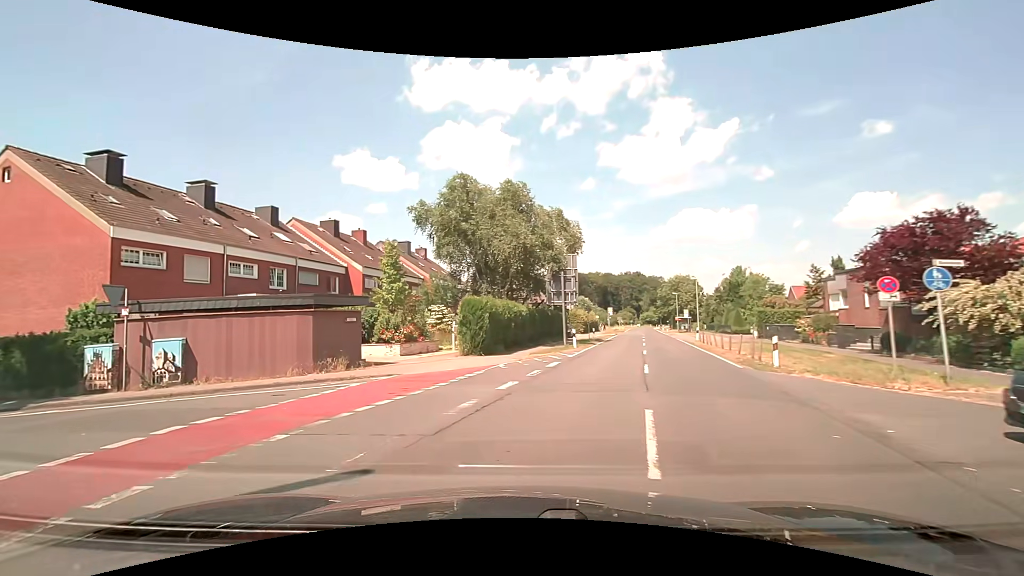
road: secondary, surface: asphalt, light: Day
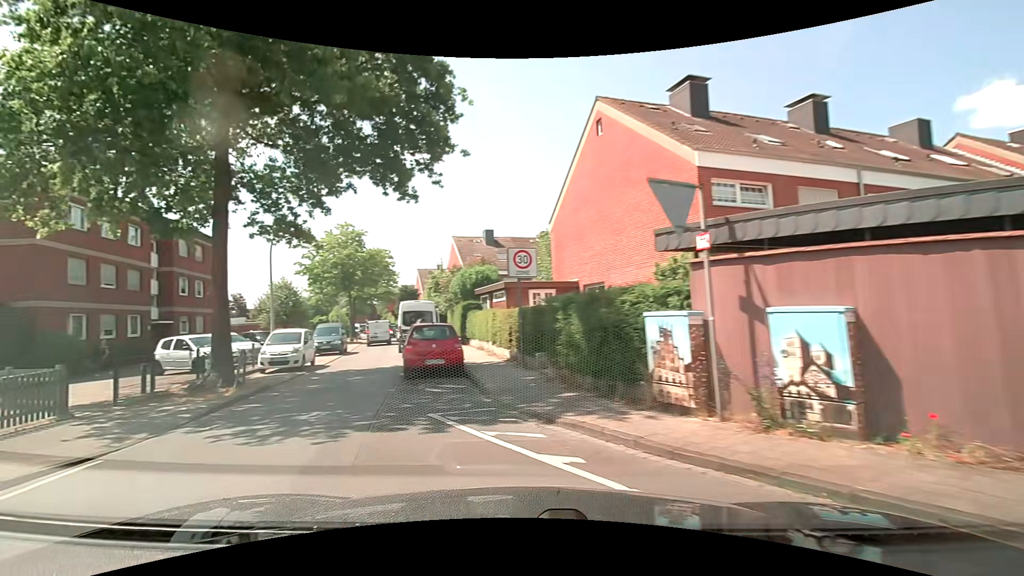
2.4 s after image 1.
(-5.5, +10.1) m; -63°
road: residential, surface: paved
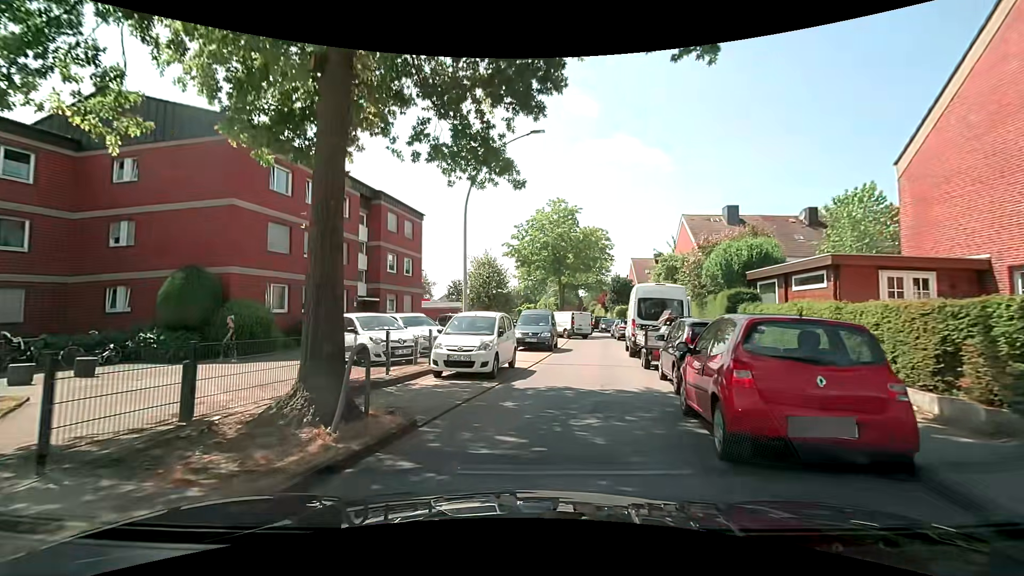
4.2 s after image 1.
(-2.4, +8.0) m; -24°
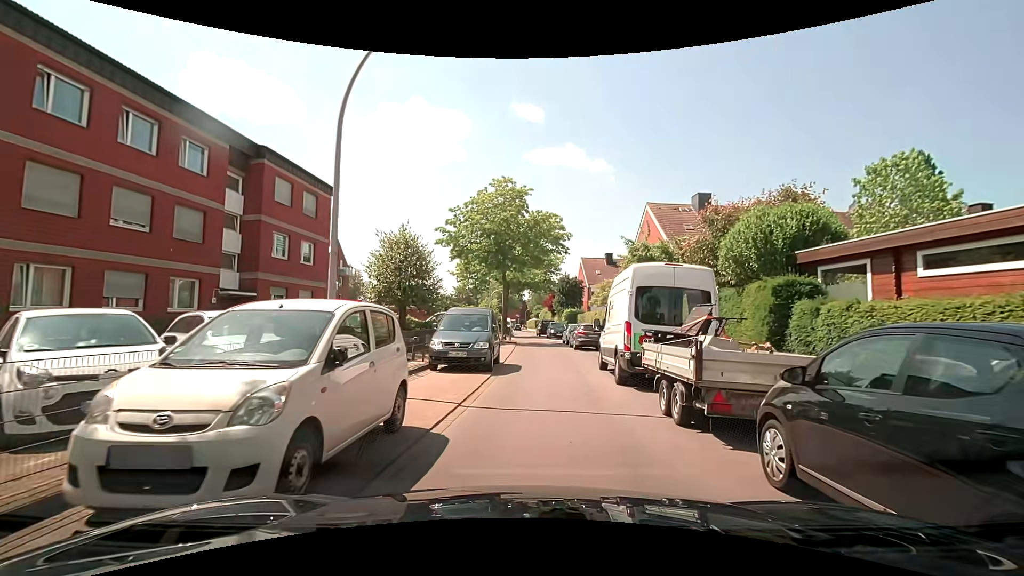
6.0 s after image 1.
(+0.4, +7.8) m; +7°
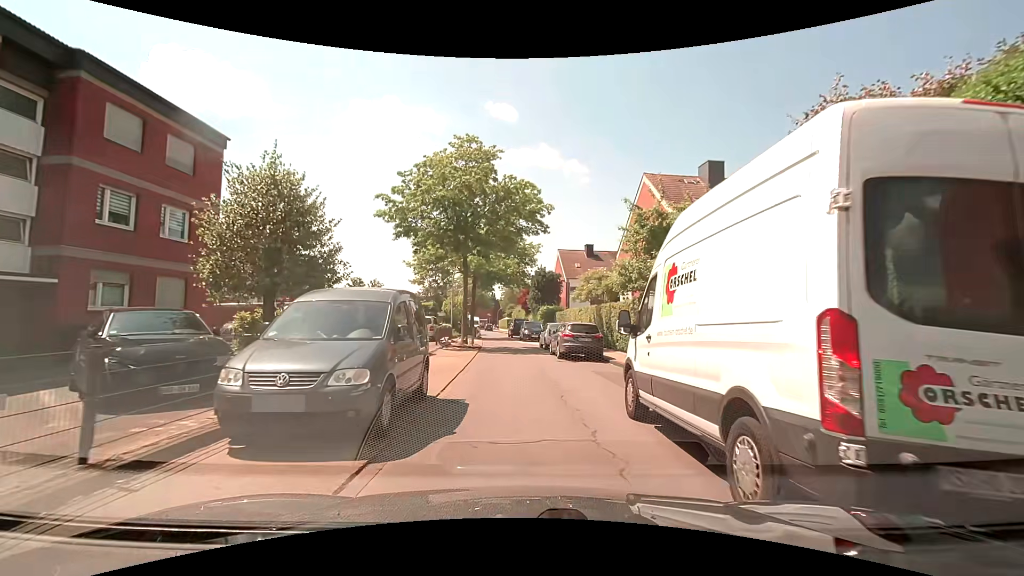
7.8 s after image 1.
(+0.4, +8.3) m; +3°
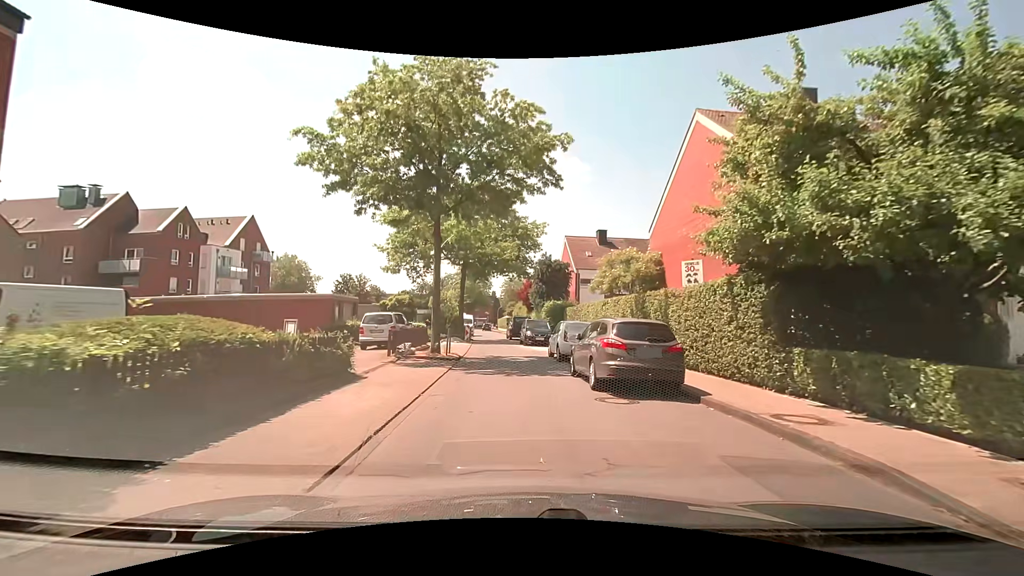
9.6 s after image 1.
(0.0, +9.7) m; 0°
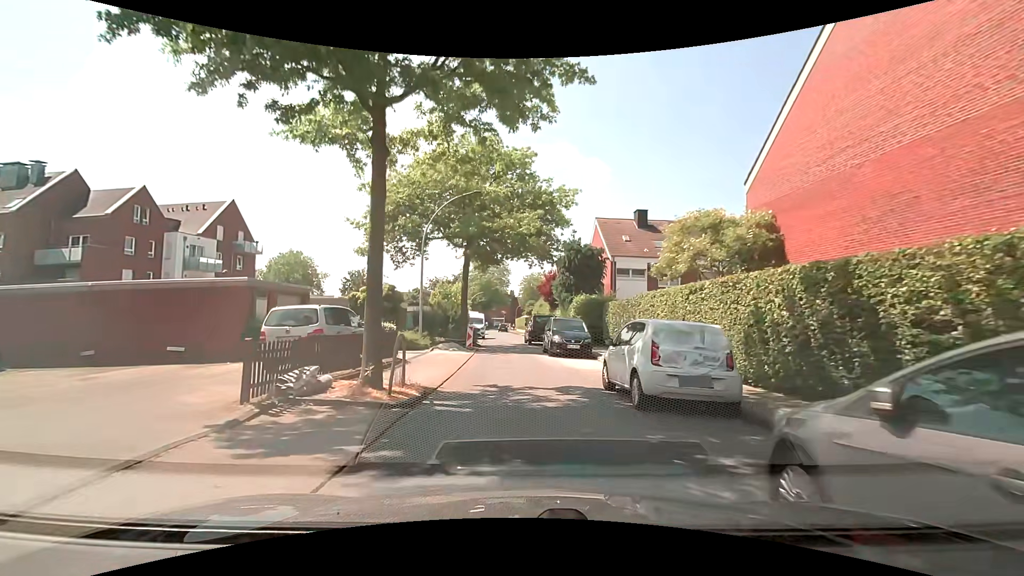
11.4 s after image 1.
(-0.1, +9.9) m; -2°
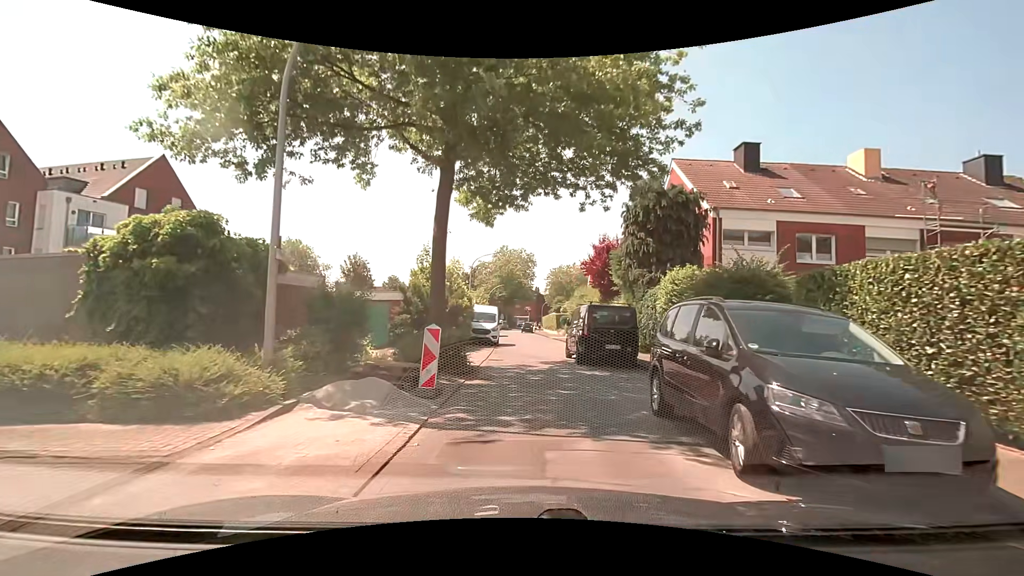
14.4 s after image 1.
(-0.5, +16.6) m; -3°
(0, +10) (0, +20) (0, +30) (0, +40) (-1, +50) (-1, +60) (-1, +70) (-1, +80) (0, +90) (+1, +100) m
